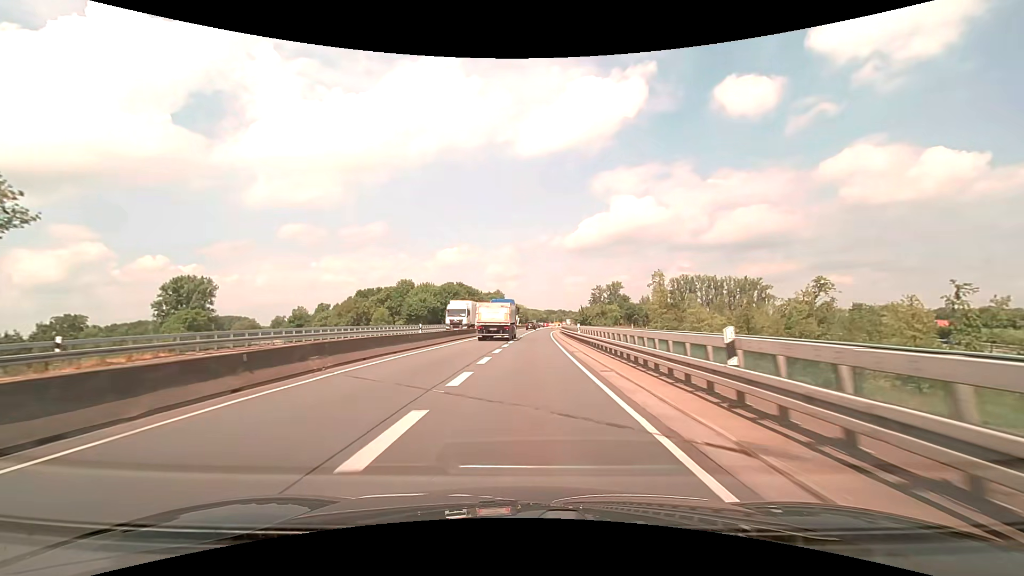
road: trunk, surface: asphalt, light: Day
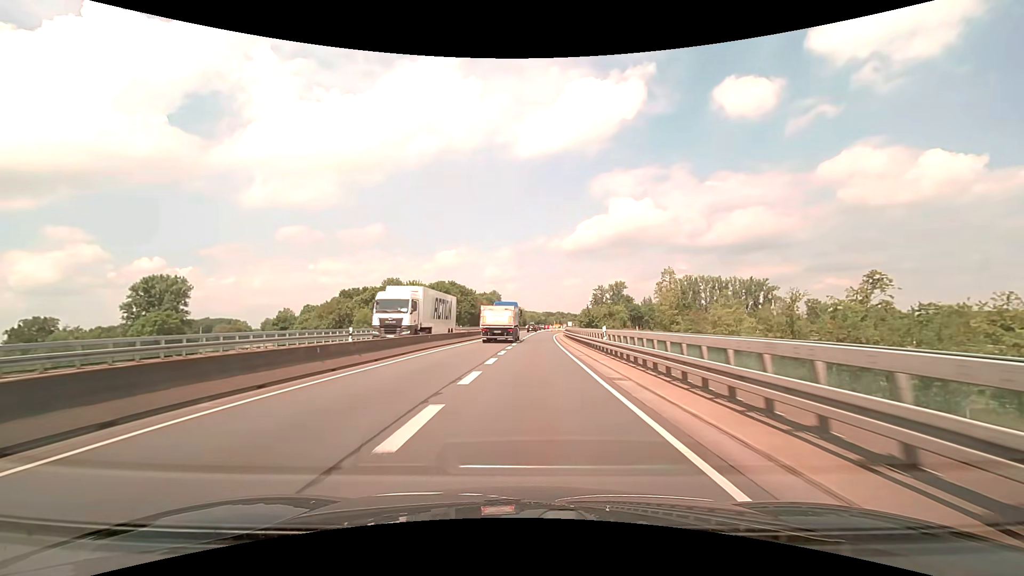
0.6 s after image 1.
(+0.1, +11.3) m; 0°
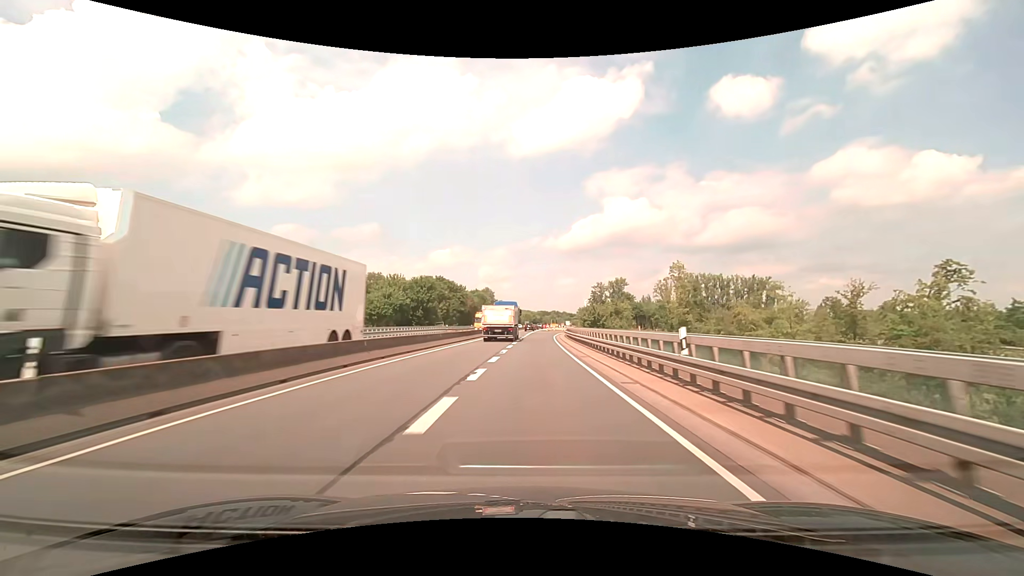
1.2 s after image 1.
(0.0, +11.2) m; 0°
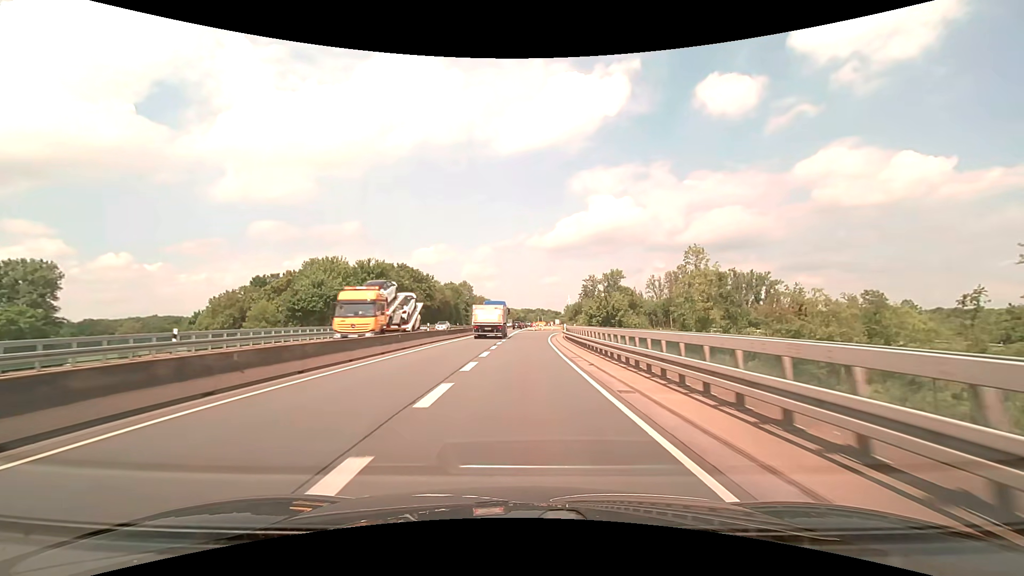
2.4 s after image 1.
(+0.6, +22.1) m; +2°
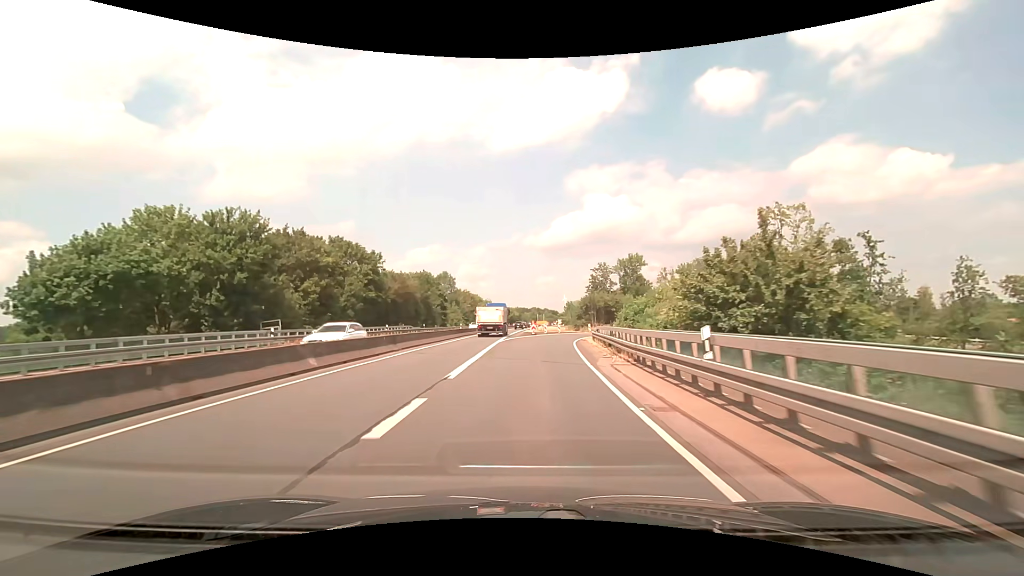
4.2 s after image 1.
(+0.2, +32.0) m; +1°
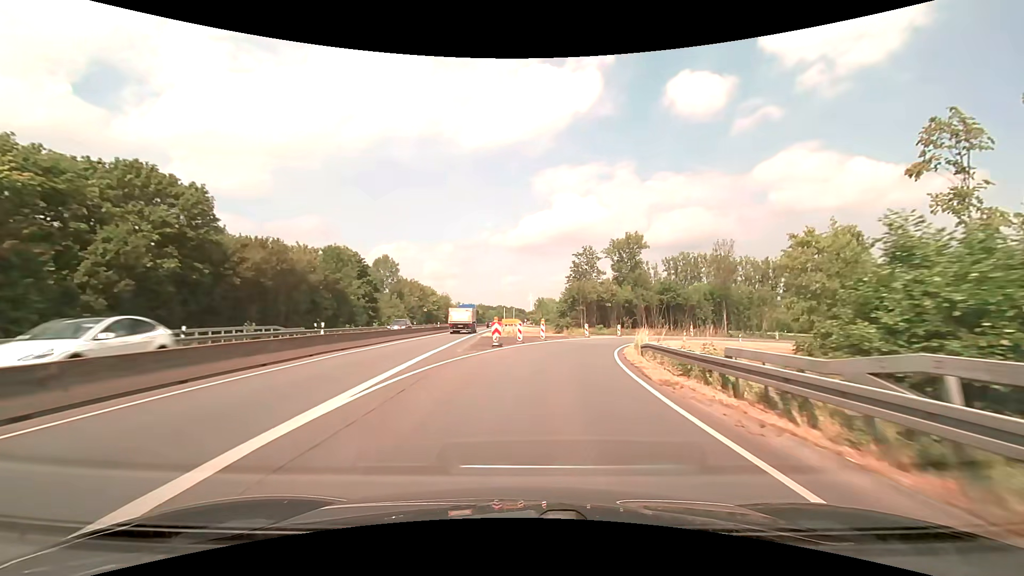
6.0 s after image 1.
(+0.5, +29.7) m; +4°
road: trunk_link
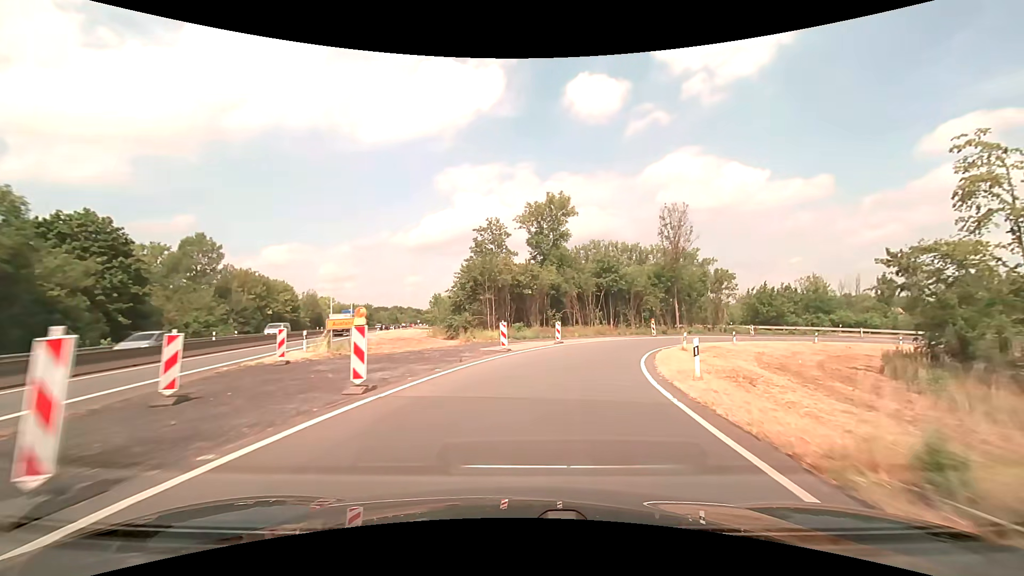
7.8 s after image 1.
(+2.4, +27.1) m; +11°
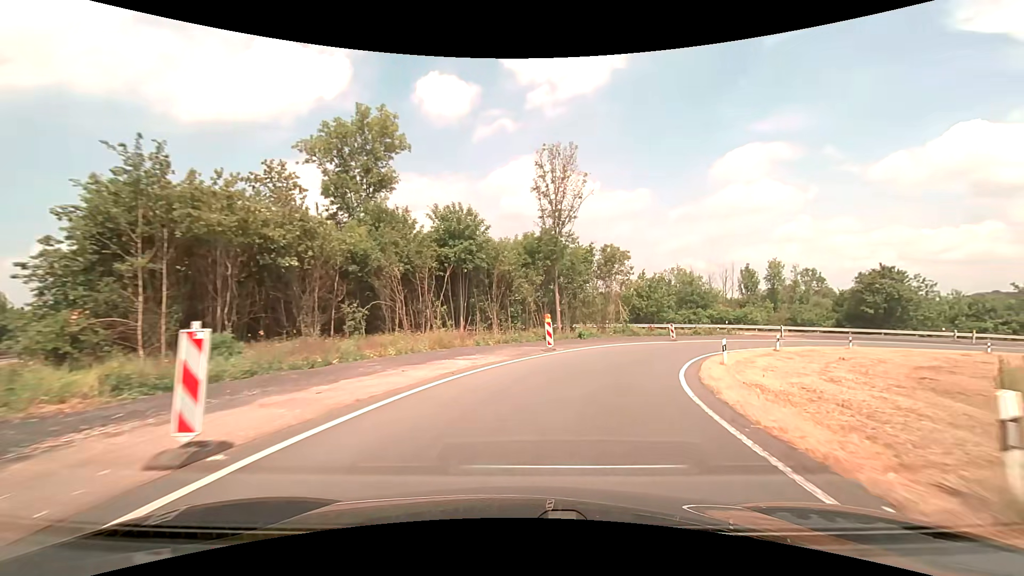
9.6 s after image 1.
(+3.3, +25.0) m; +17°
(+1, +10) (+3, +20) (+7, +29) (+13, +37) (+20, +44) (+29, +49) (+38, +52) (+48, +54) (+58, +54) (+68, +52) m
